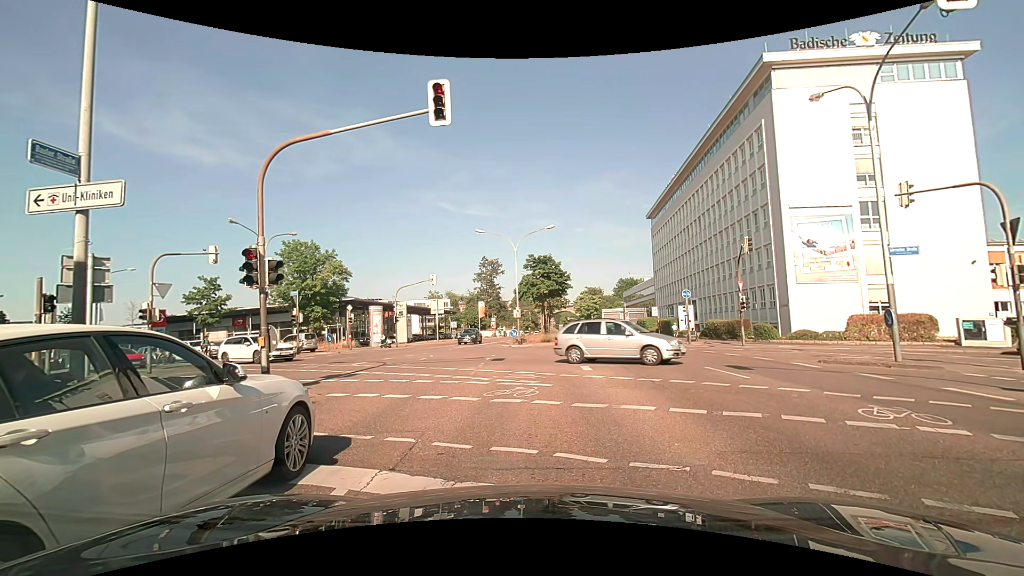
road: primary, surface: asphalt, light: Day
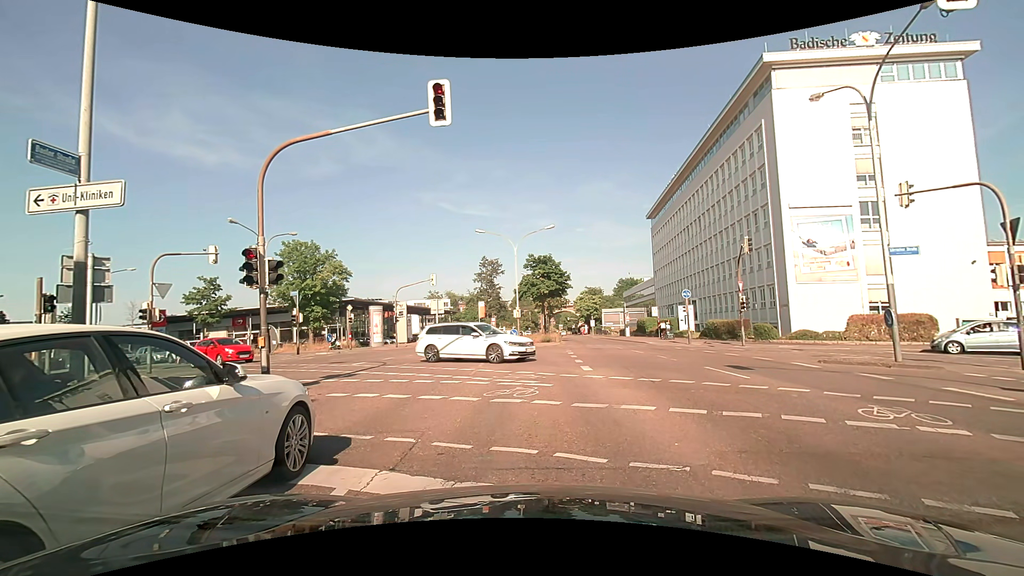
(0.0, 0.0) m; 0°
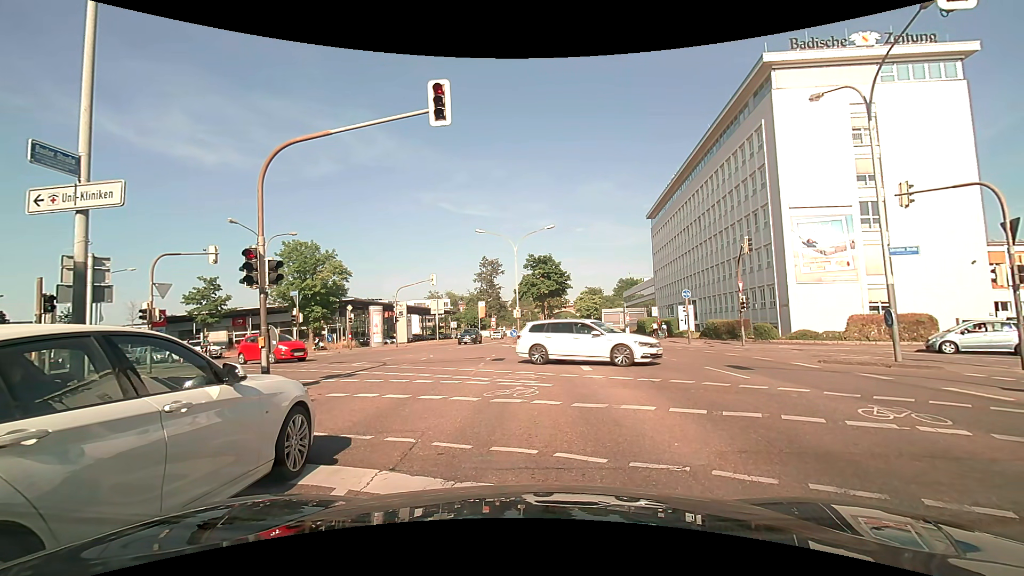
(0.0, 0.0) m; 0°
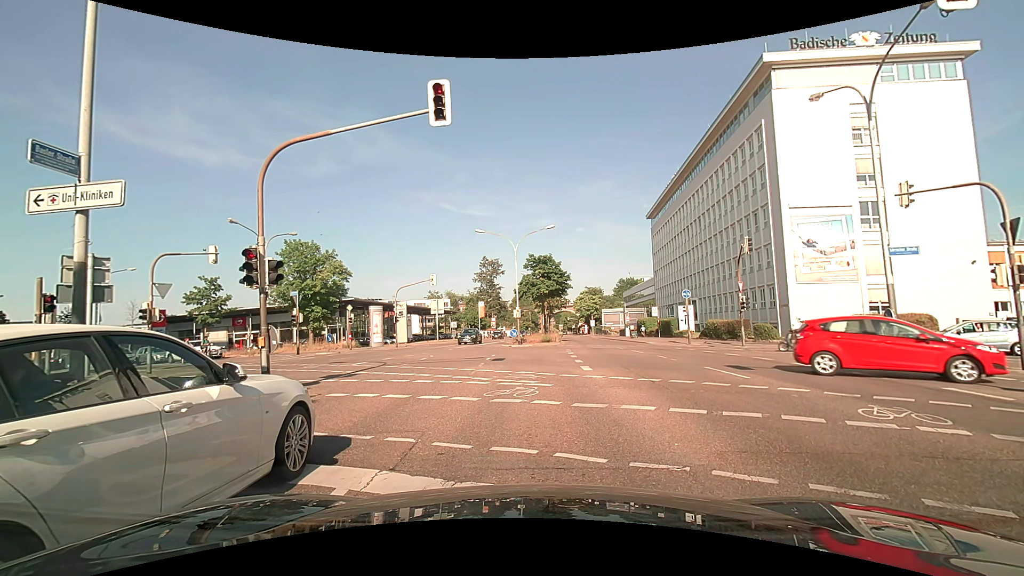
(0.0, 0.0) m; 0°
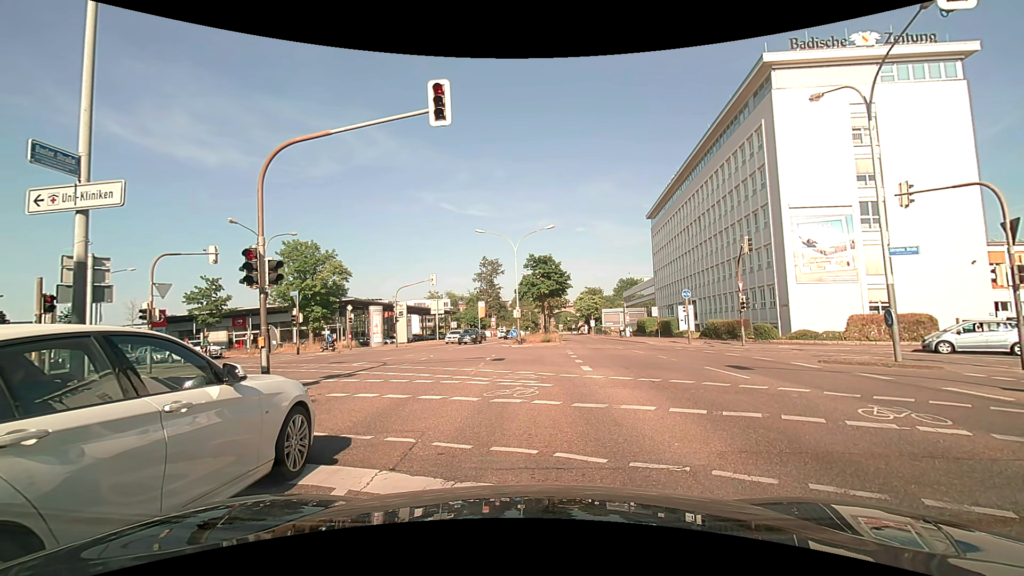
(0.0, 0.0) m; 0°
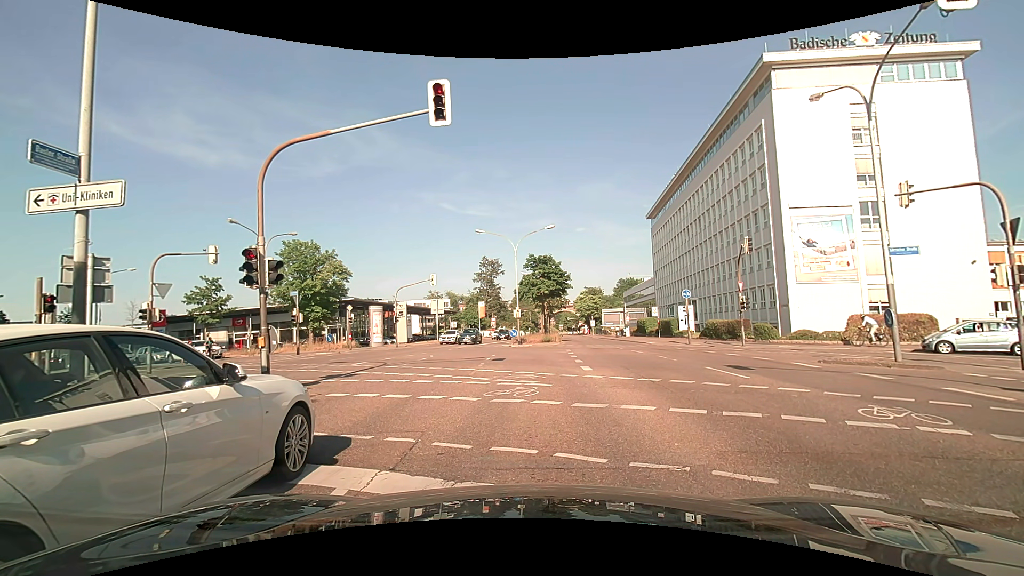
(0.0, 0.0) m; 0°
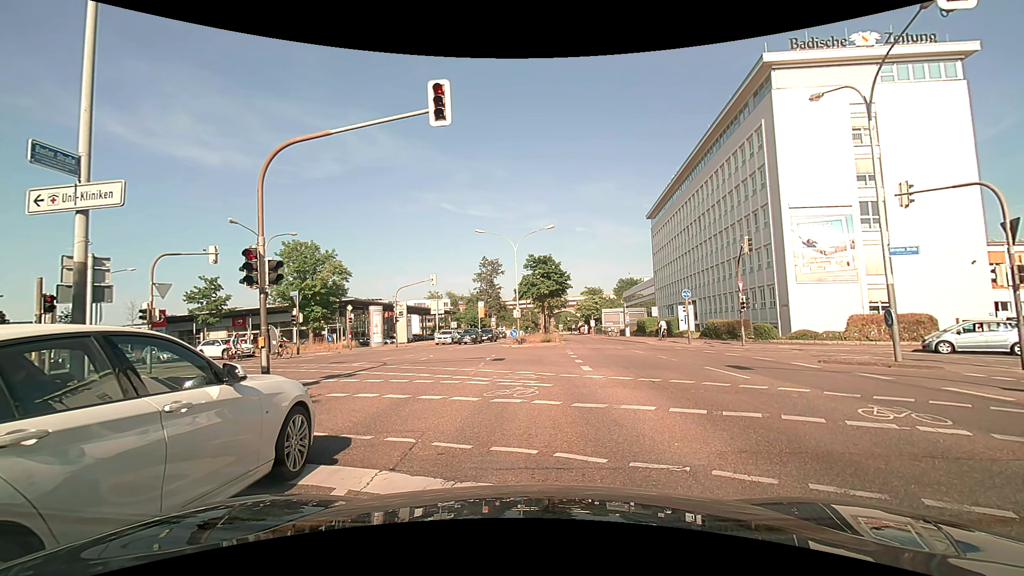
(0.0, 0.0) m; 0°
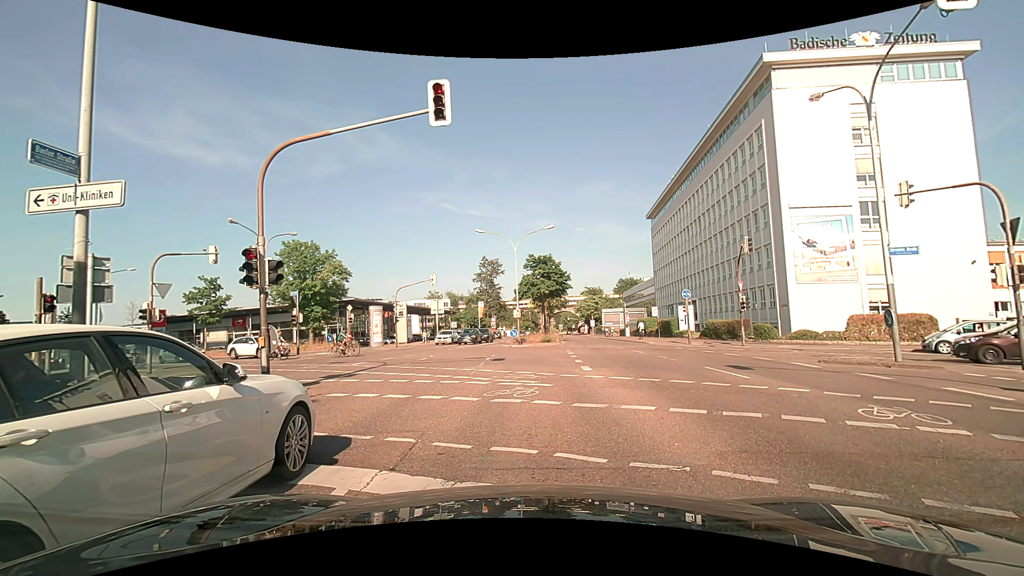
(0.0, 0.0) m; 0°
